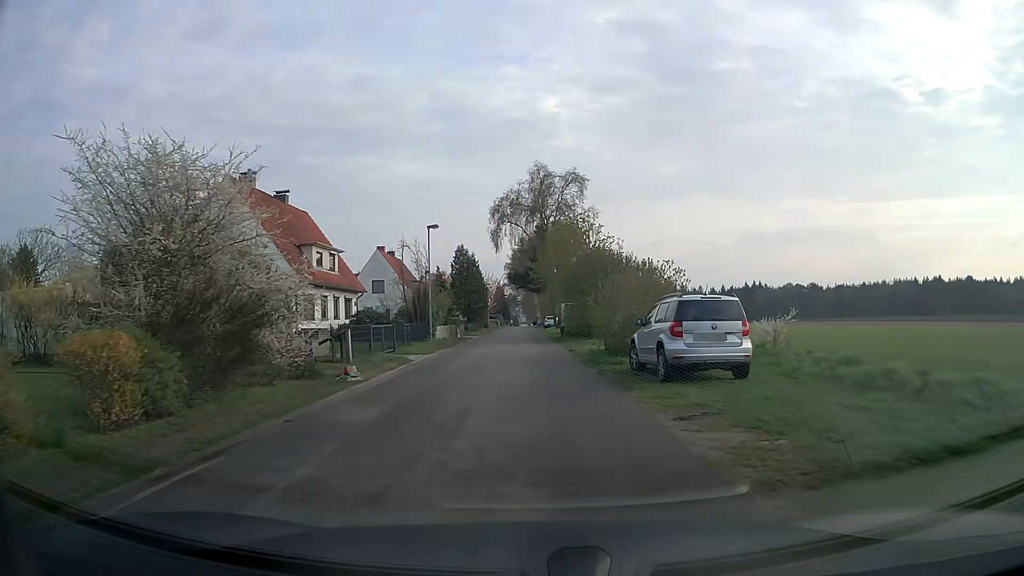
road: unclassified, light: Day
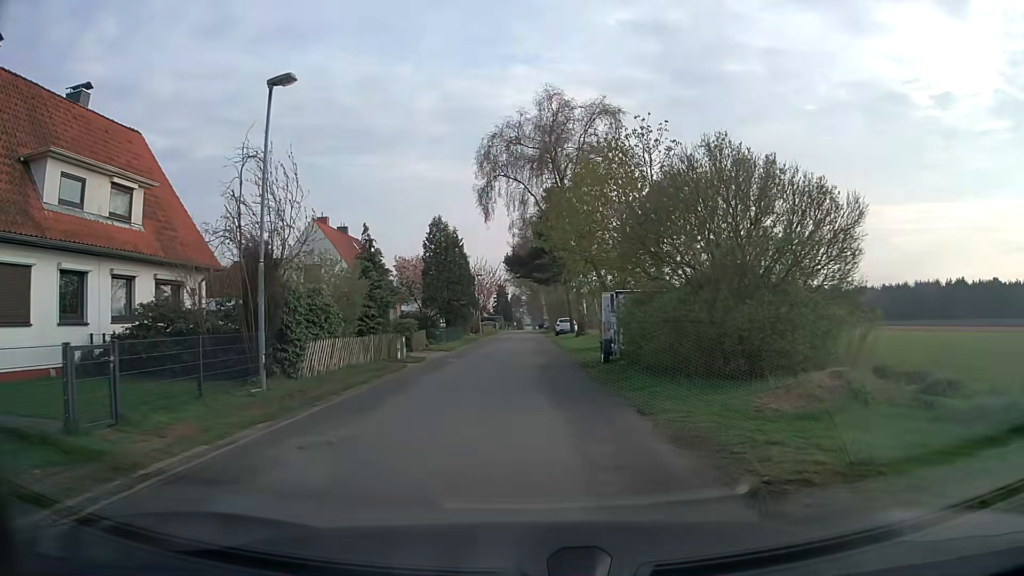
(-0.2, +22.6) m; 0°
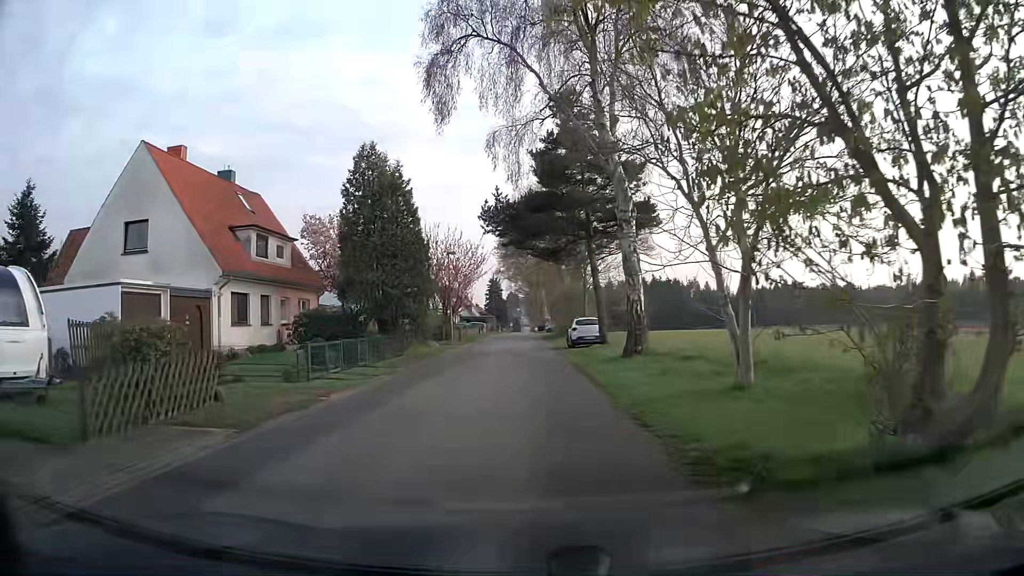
(-0.2, +22.7) m; 0°
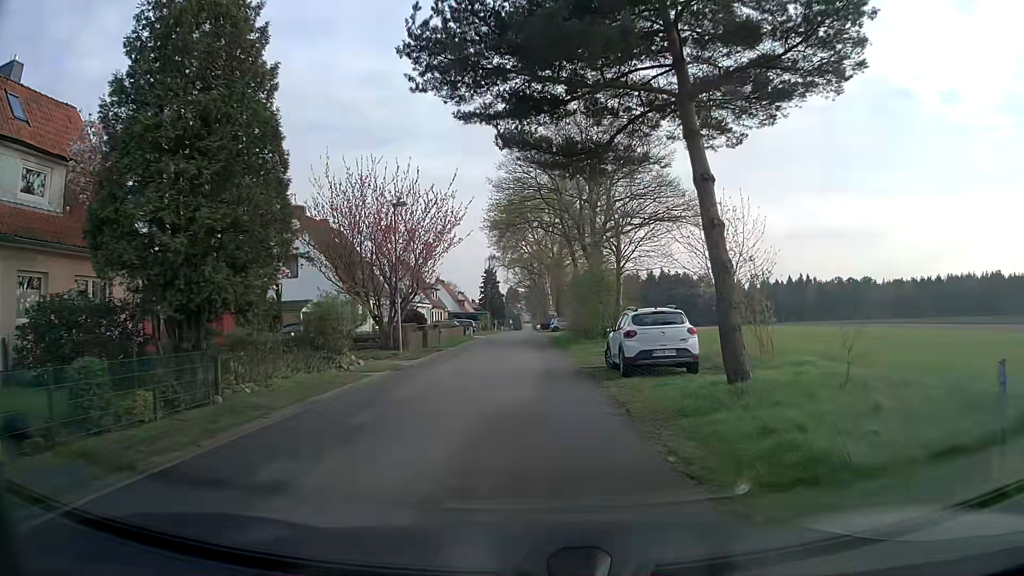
(-0.1, +18.1) m; 0°
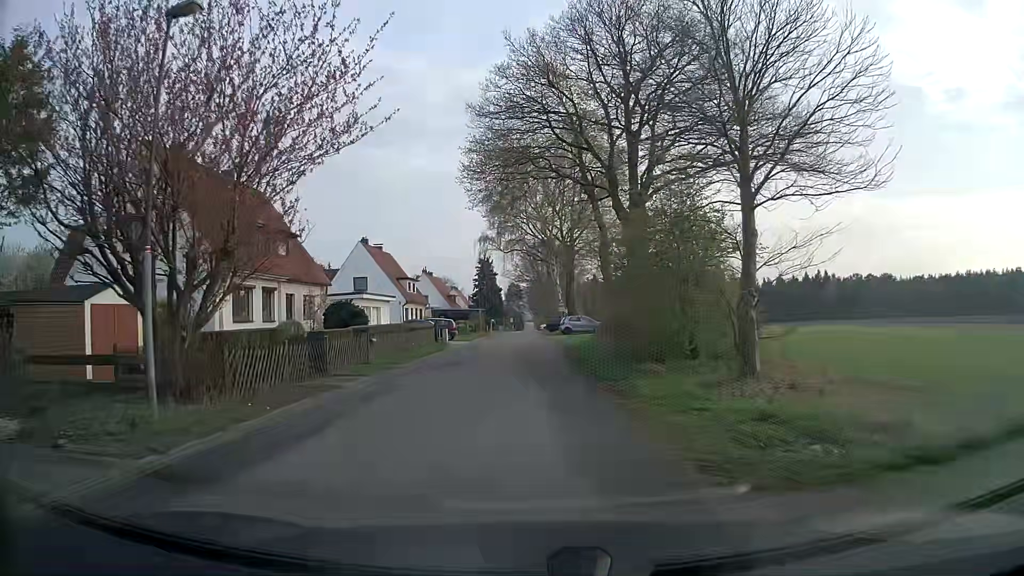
(-0.1, +18.1) m; 0°
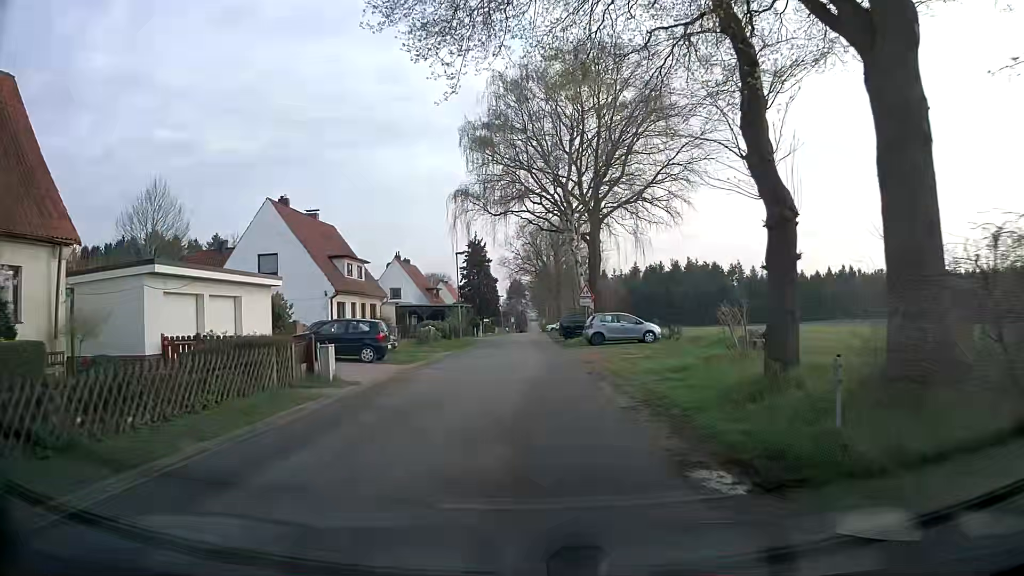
(-0.2, +22.6) m; -1°
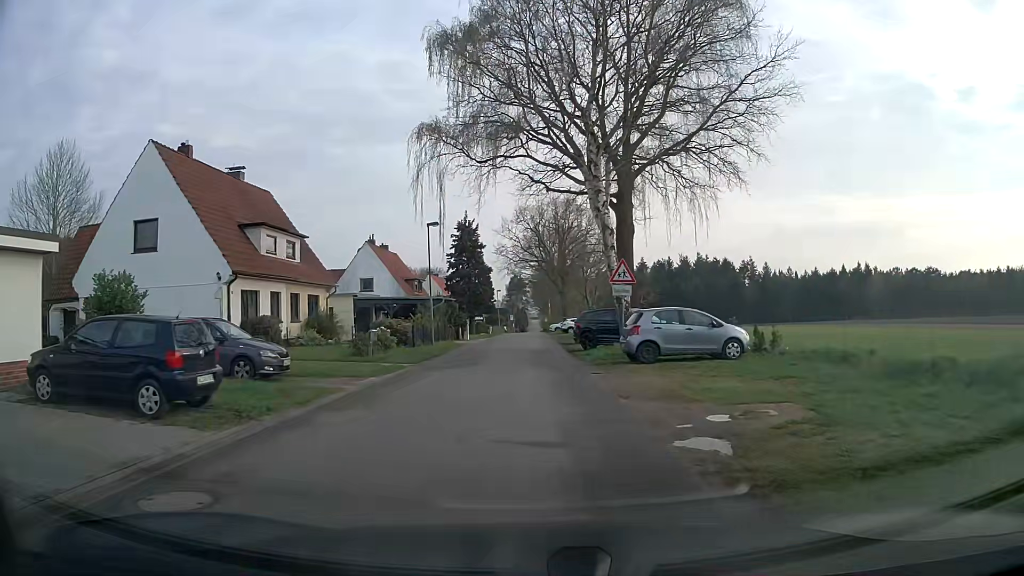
(0.0, +13.5) m; 0°
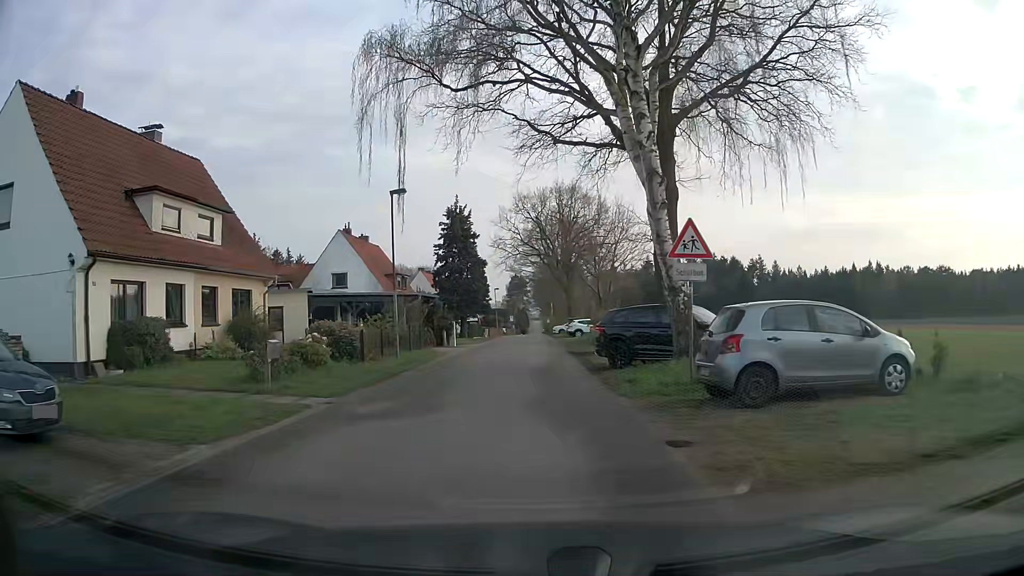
(0.0, +9.0) m; 0°
